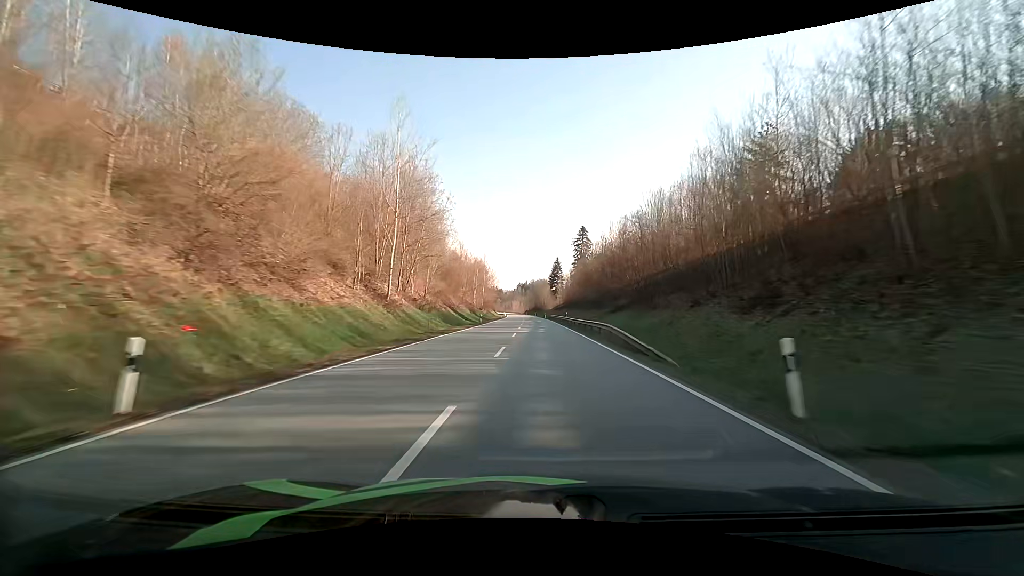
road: primary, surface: asphalt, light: Day
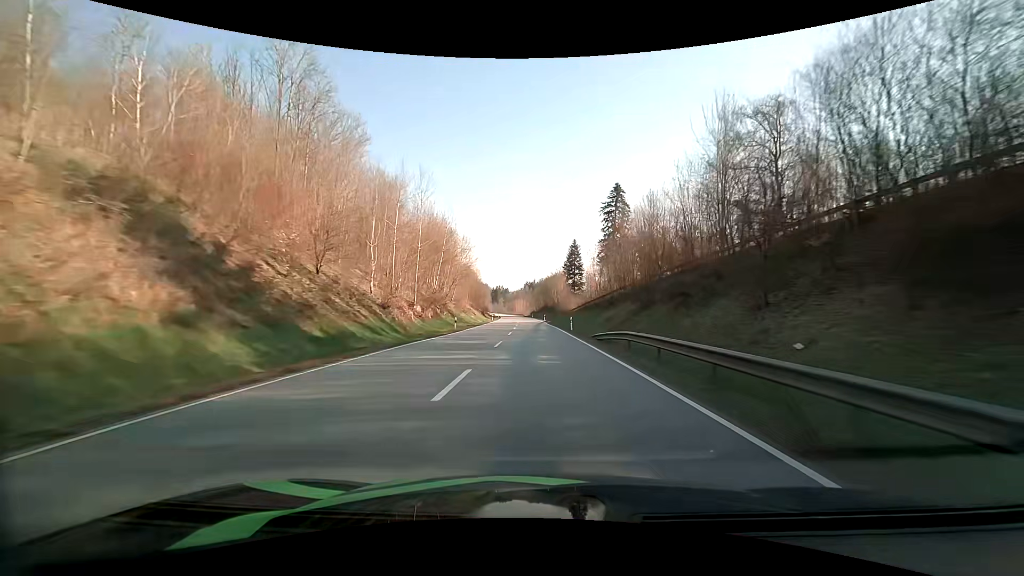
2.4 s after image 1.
(-0.4, +66.8) m; -1°
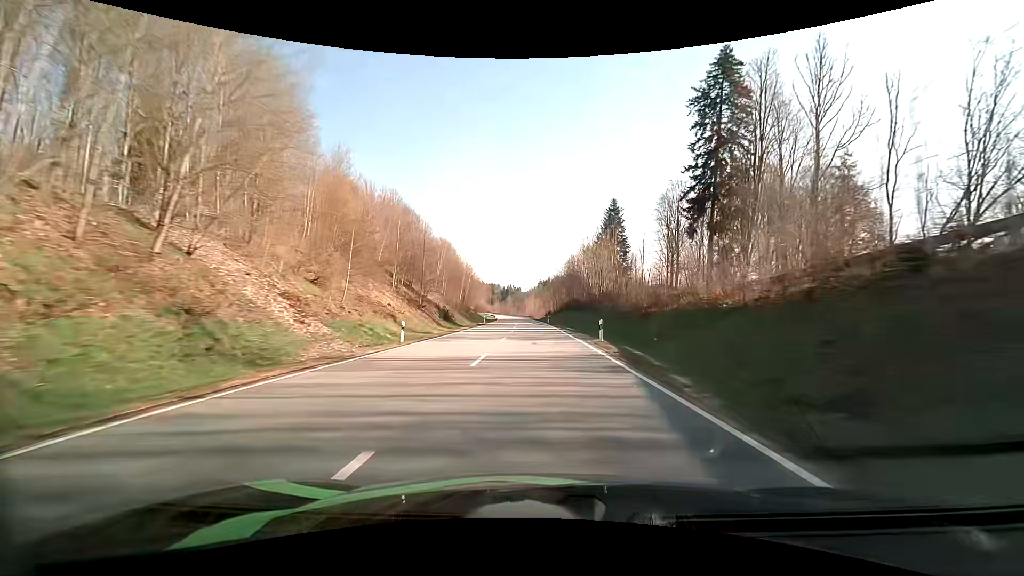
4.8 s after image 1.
(-1.3, +66.5) m; -2°
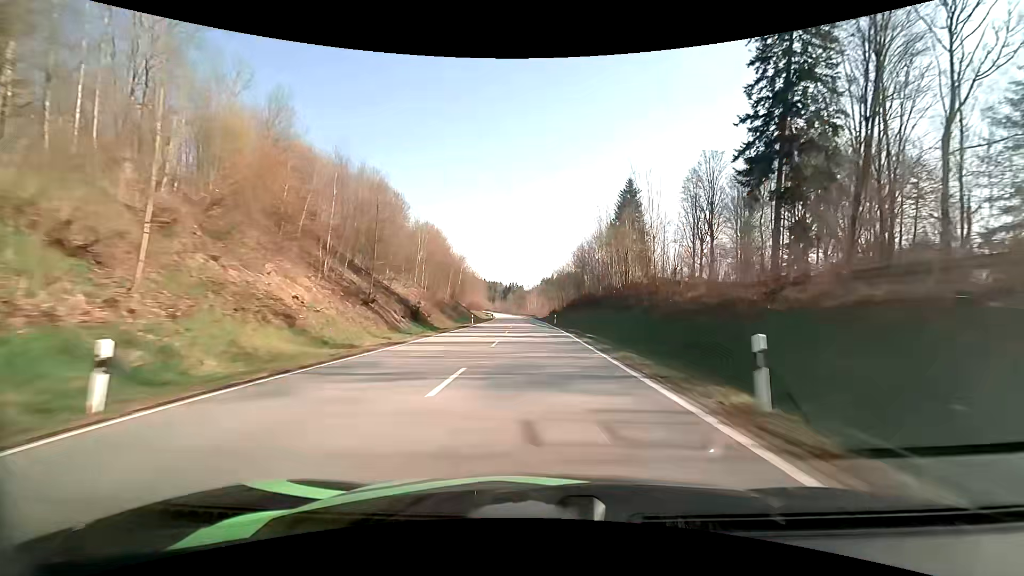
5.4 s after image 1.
(0.0, +16.6) m; 0°
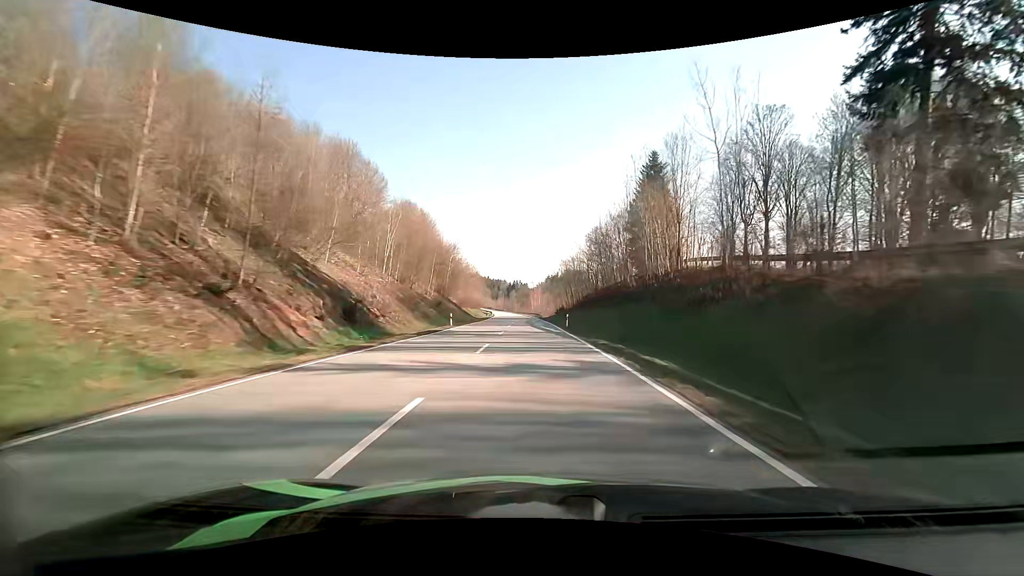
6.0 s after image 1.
(-0.1, +16.5) m; 0°
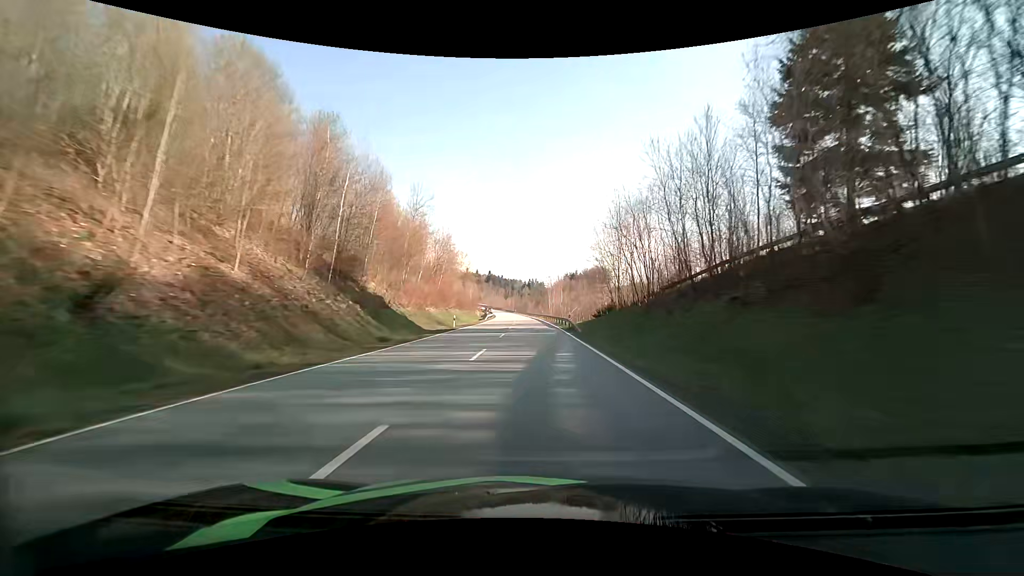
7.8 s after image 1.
(-0.8, +49.2) m; -2°
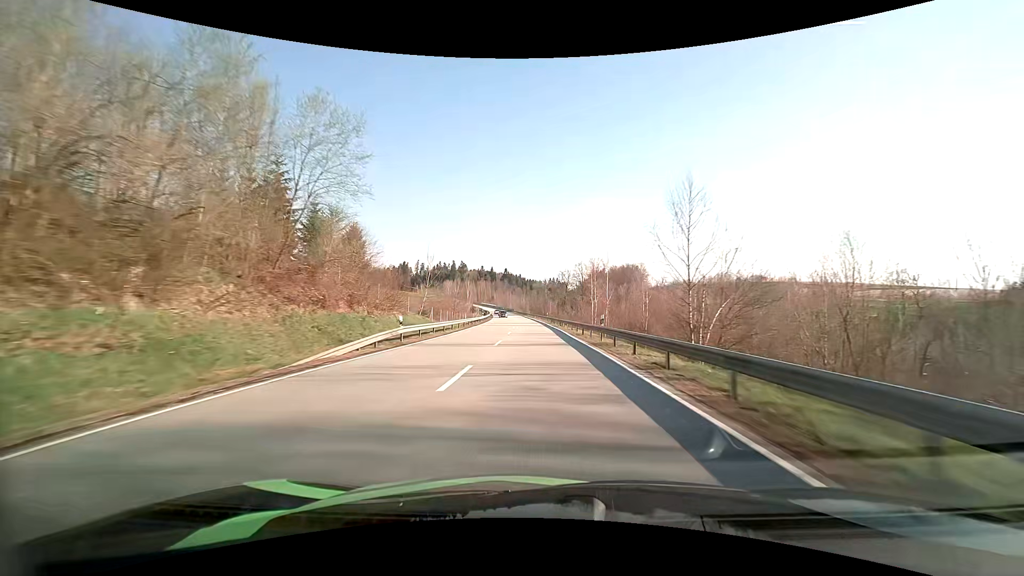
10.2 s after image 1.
(-1.5, +64.8) m; -2°
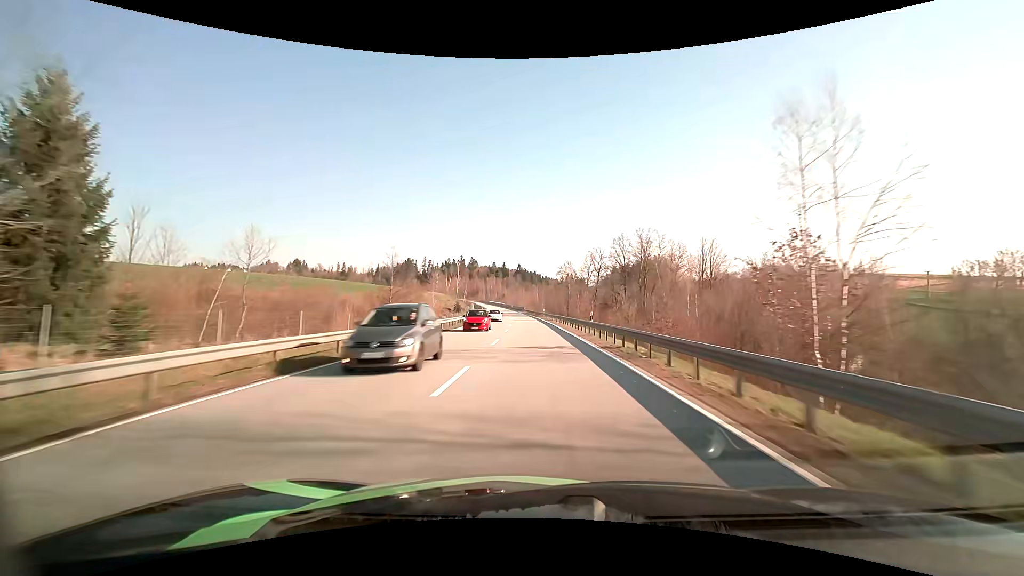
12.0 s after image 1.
(-0.7, +48.4) m; -2°
(0, +10) (0, +20) (0, +30) (-1, +40) (-1, +50) (-2, +60) (-2, +70) (-3, +80) (-3, +90) (-4, +100) m
